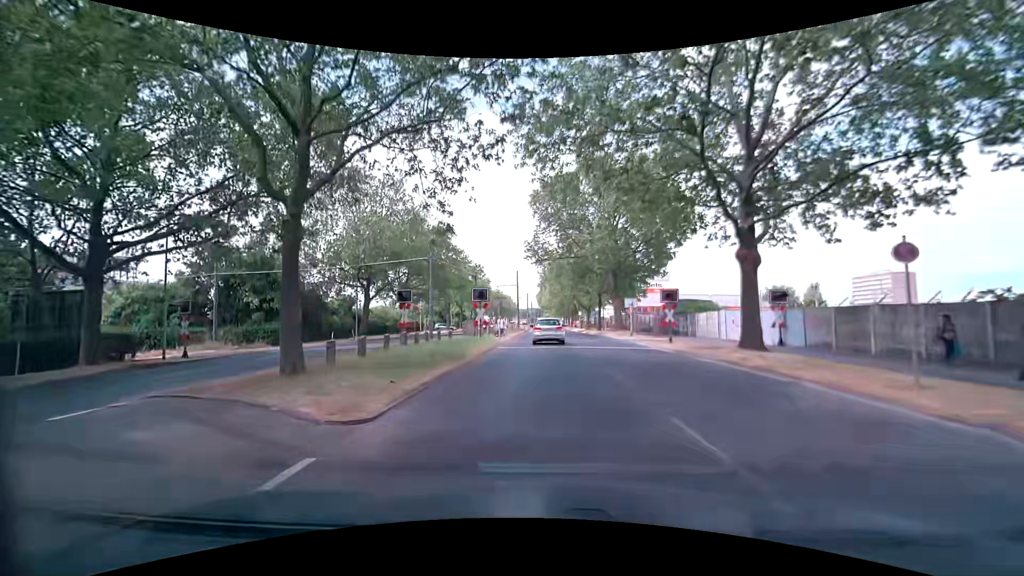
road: secondary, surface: asphalt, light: Day
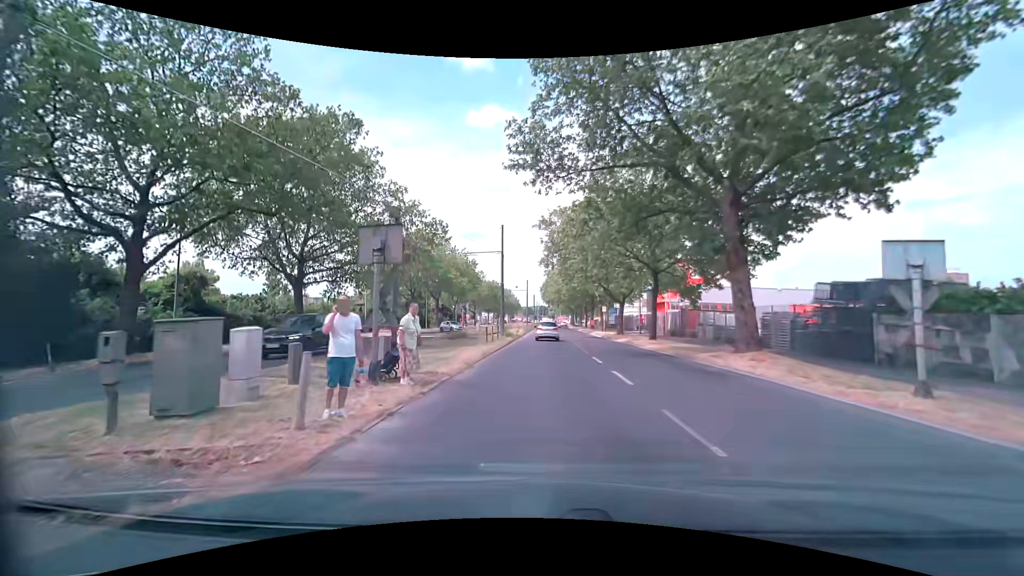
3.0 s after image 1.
(-0.2, +29.1) m; -1°
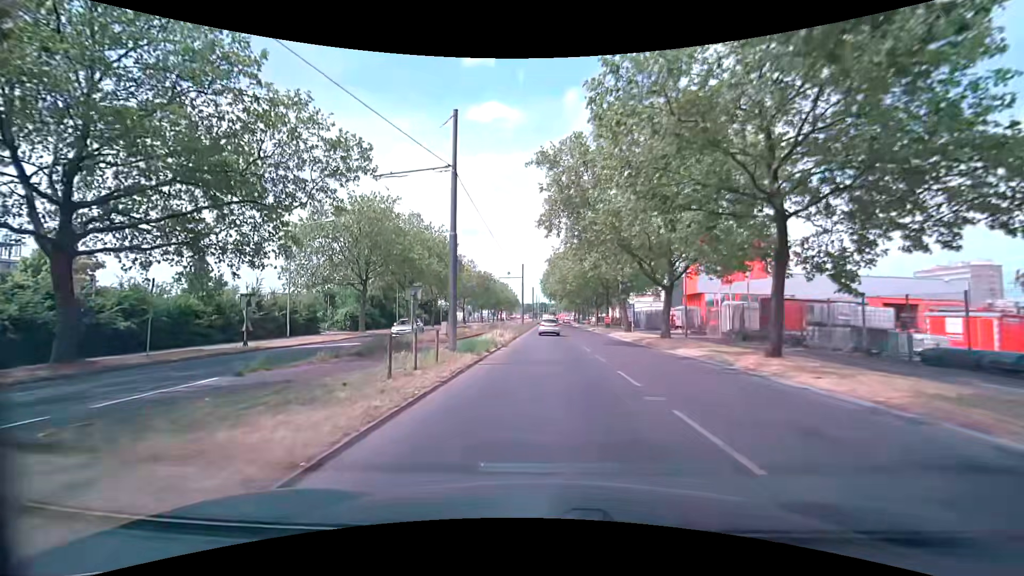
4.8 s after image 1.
(0.0, +18.0) m; +1°
(0, +10) (0, +20) (0, +30) (0, +40) (0, +50) (0, +60) (0, +70) (0, +80) (0, +90) (-1, +100) m
